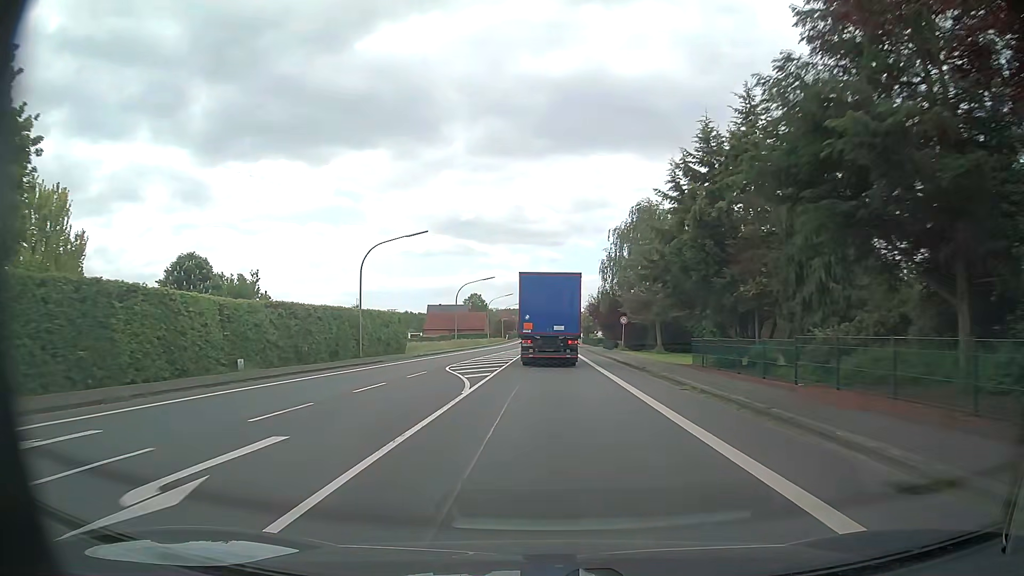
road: primary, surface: asphalt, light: Day
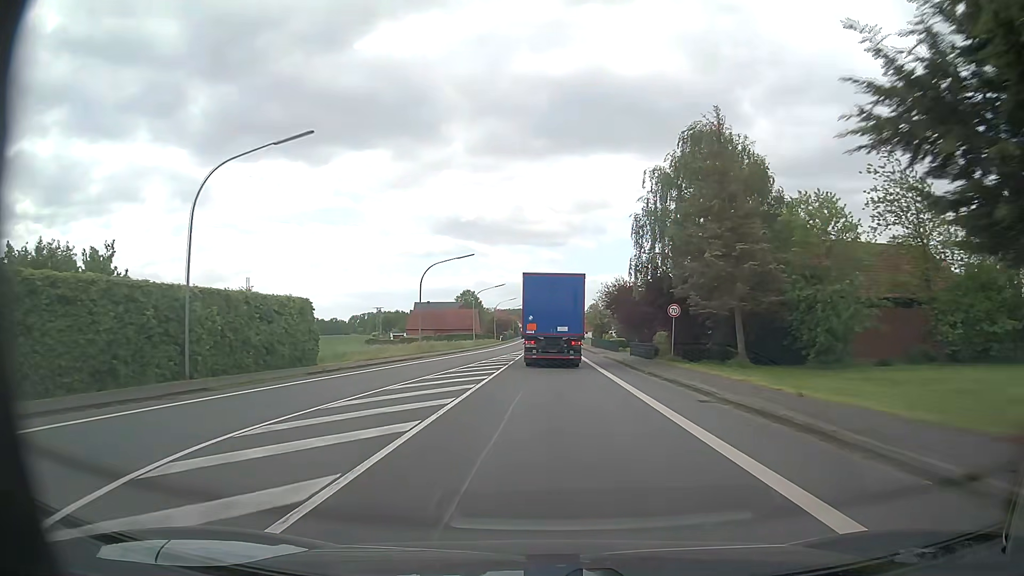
(0.0, +21.6) m; 0°
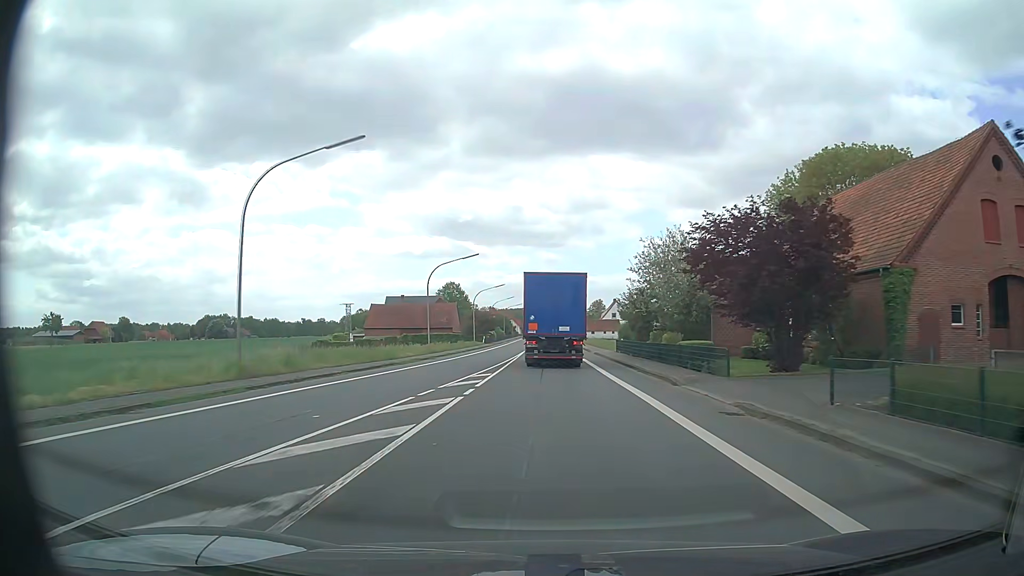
(+0.1, +32.6) m; 0°
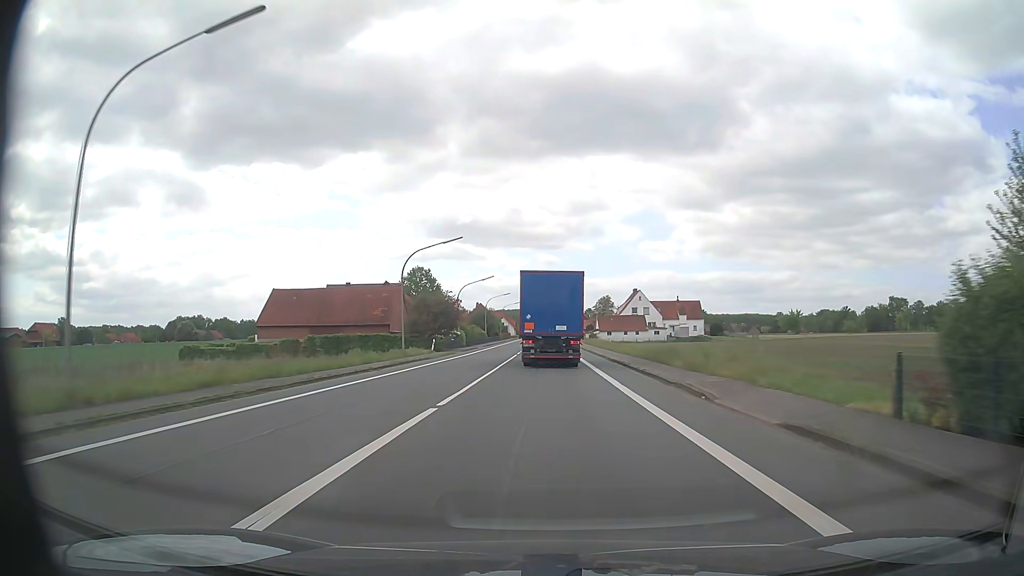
(+0.3, +43.6) m; 0°
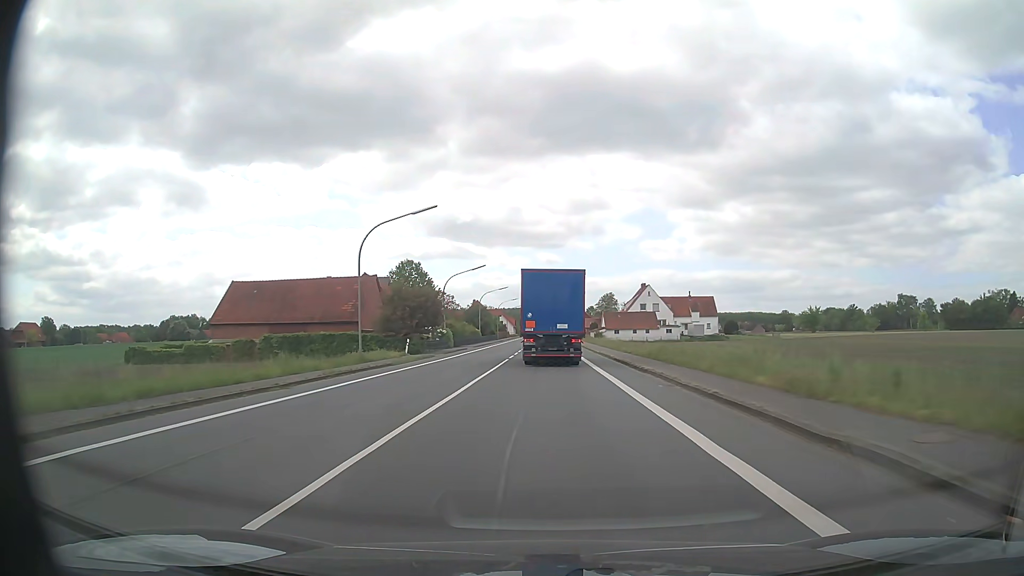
(0.0, +10.9) m; 0°
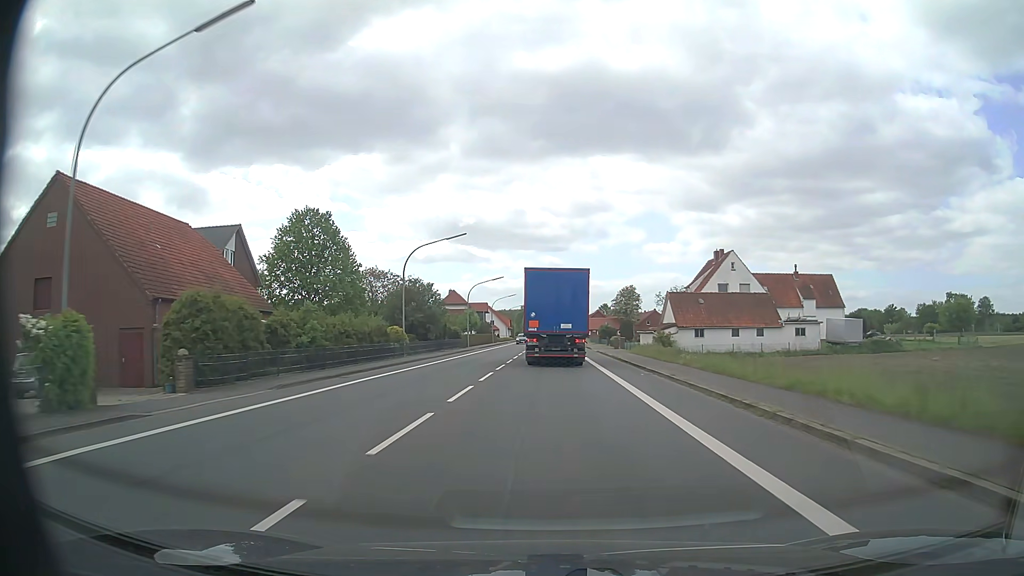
(-0.3, +54.2) m; 0°
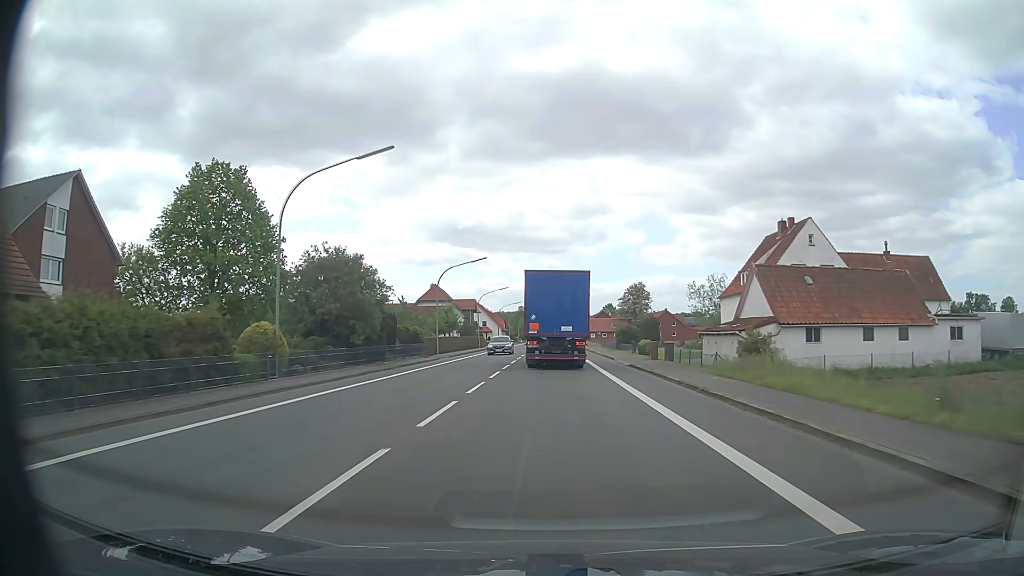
(0.0, +21.5) m; 0°
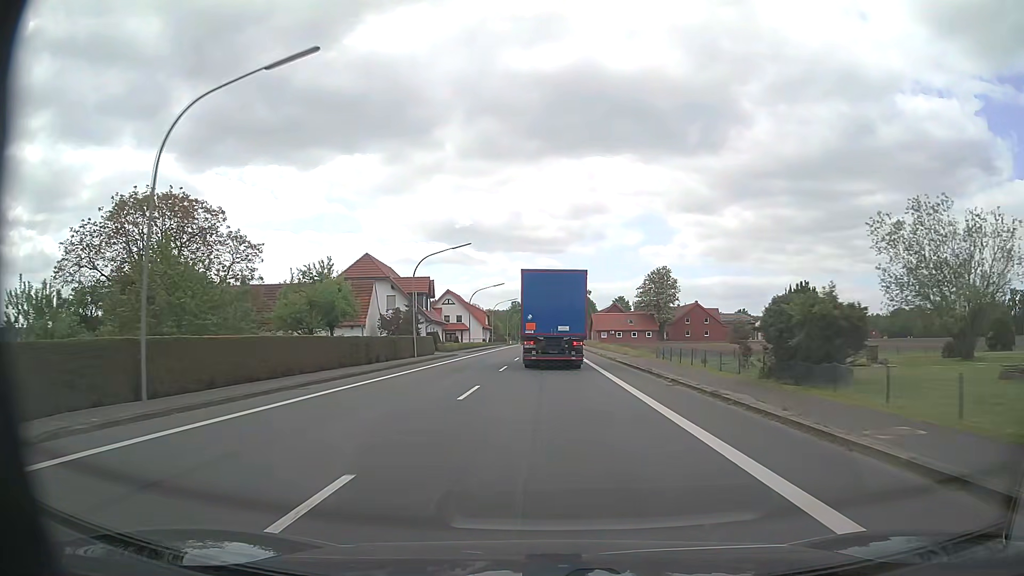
(0.0, +42.6) m; 0°
(0, +10) (0, +20) (0, +30) (0, +40) (0, +50) (0, +60) (0, +70) (0, +80) (0, +90) (0, +100) m
